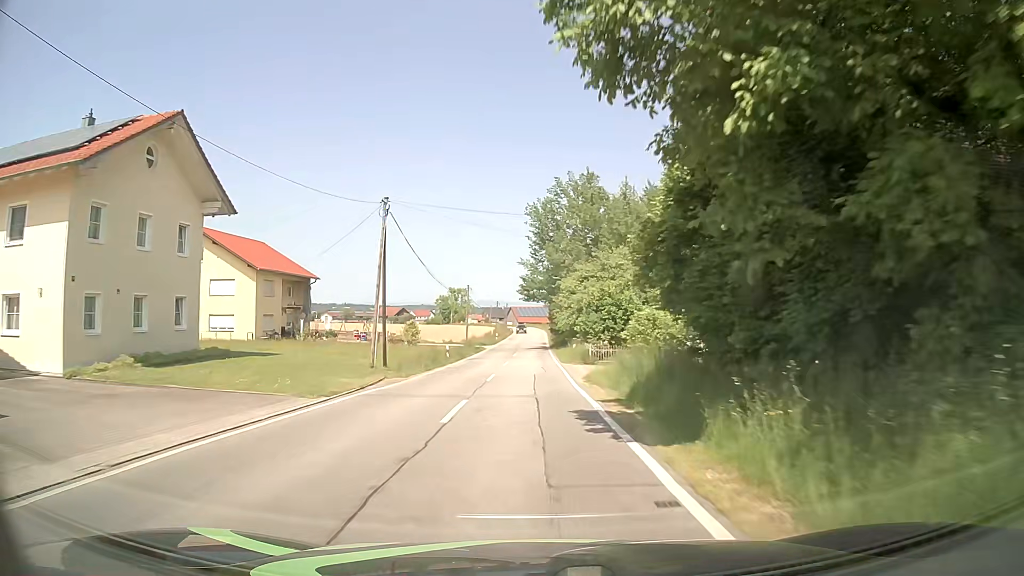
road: tertiary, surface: asphalt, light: Day
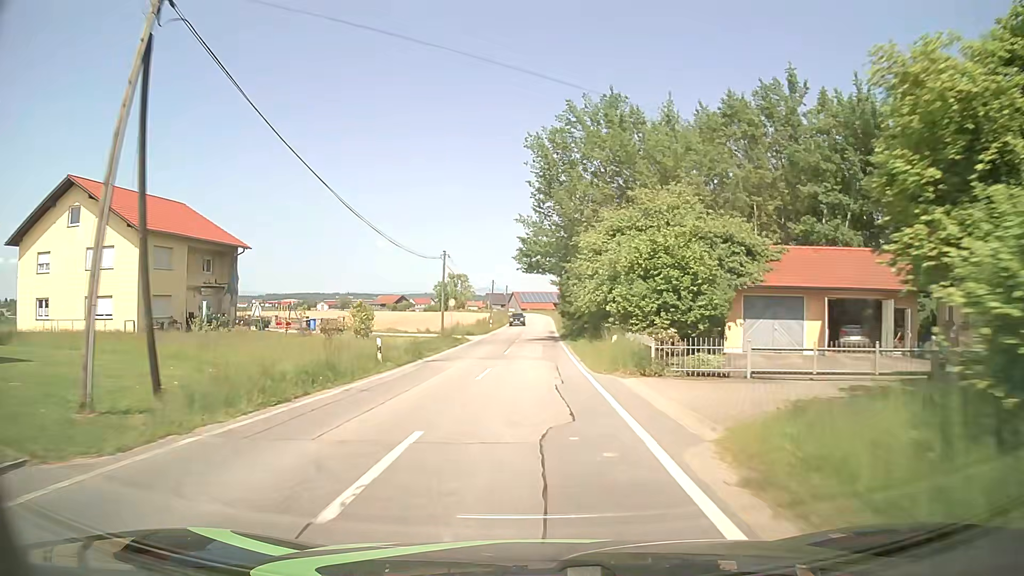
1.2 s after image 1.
(-0.2, +18.1) m; 0°
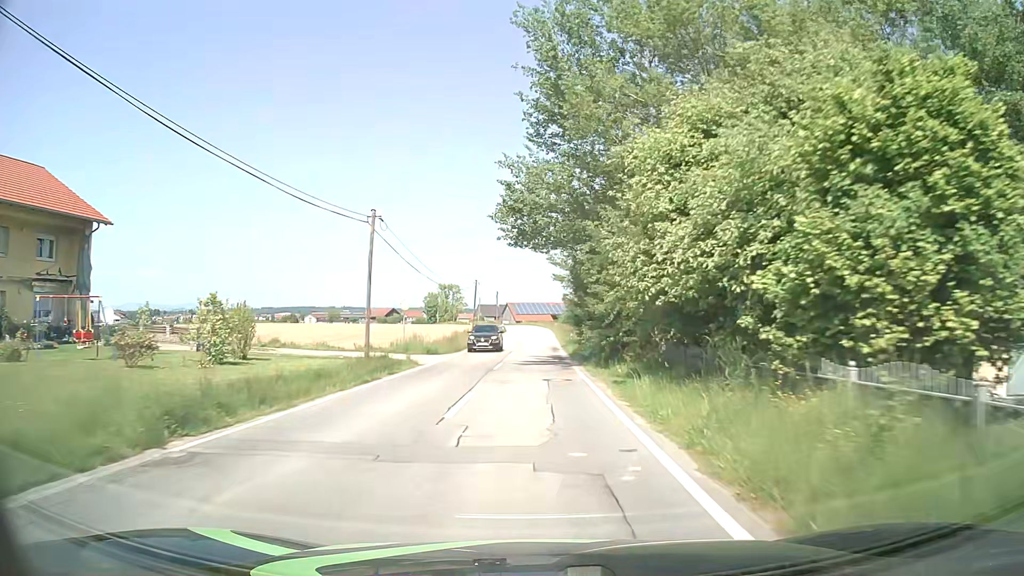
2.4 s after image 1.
(0.0, +18.5) m; +1°
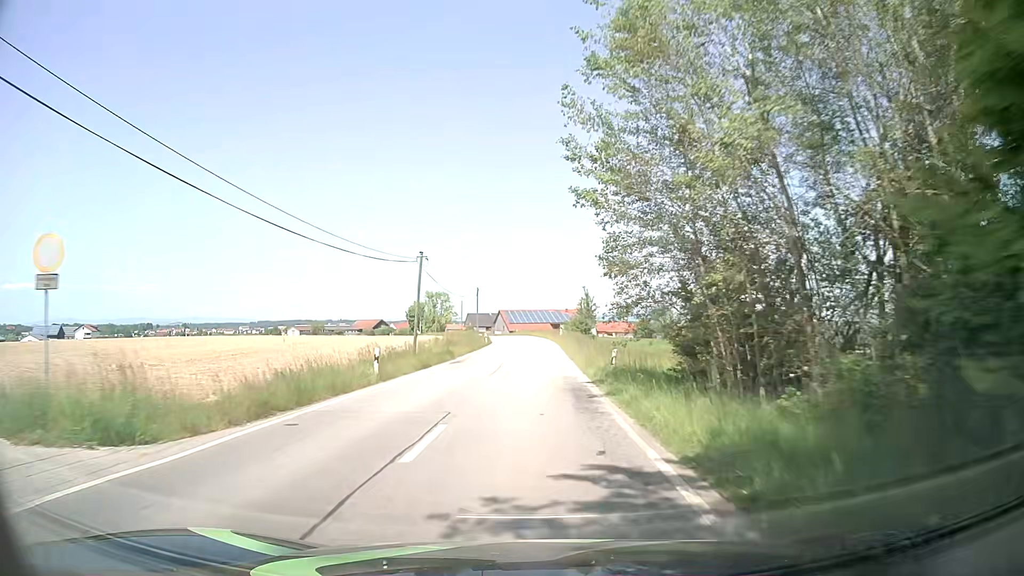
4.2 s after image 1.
(-0.2, +27.5) m; 0°
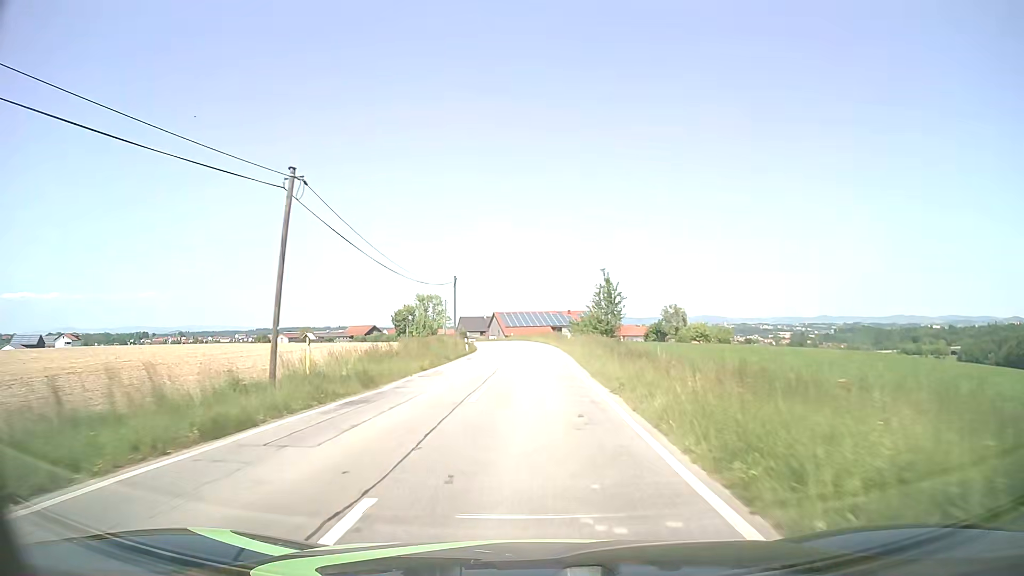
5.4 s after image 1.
(-0.1, +18.0) m; 0°
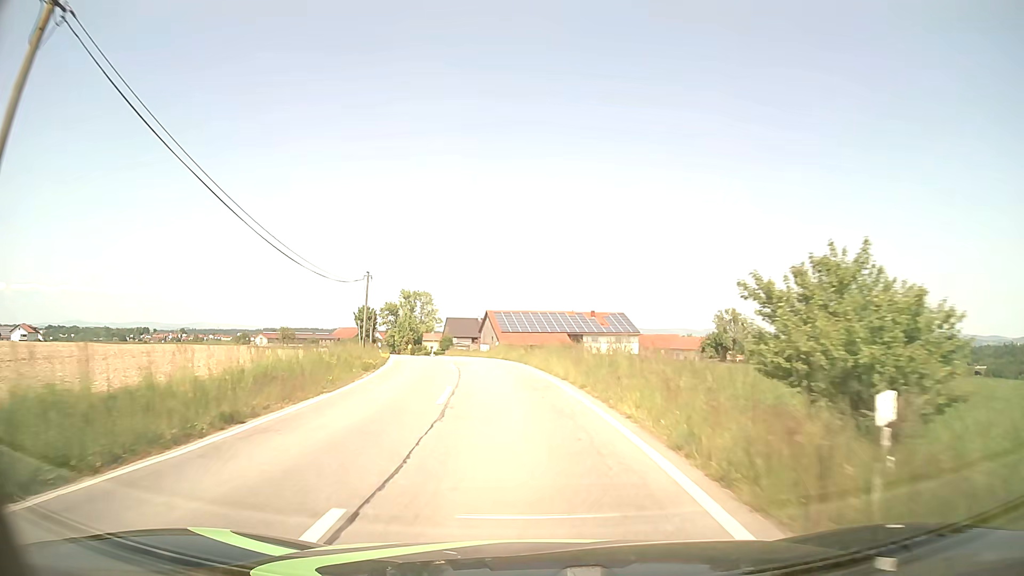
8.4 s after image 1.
(-0.2, +44.6) m; -1°
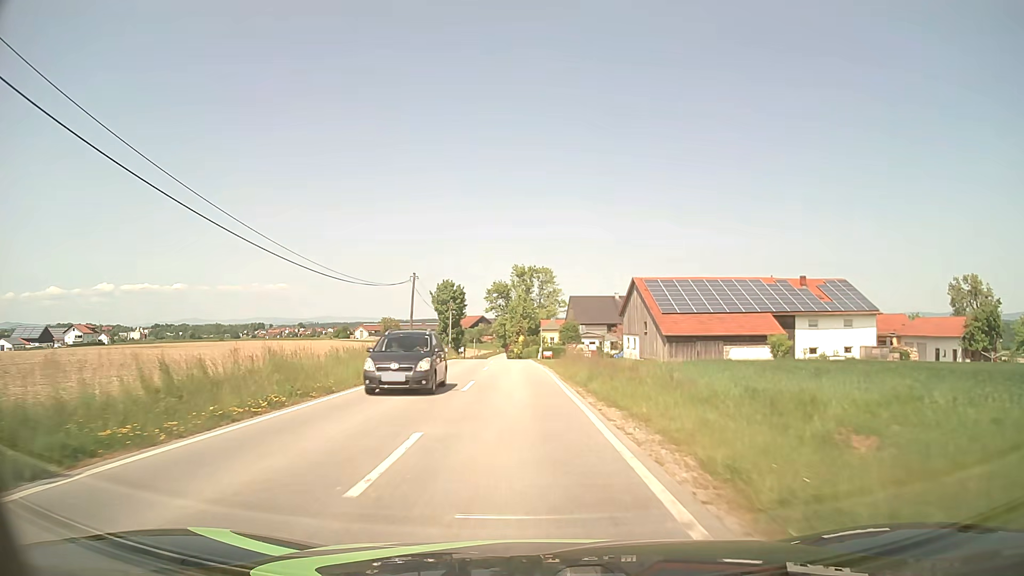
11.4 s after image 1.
(-4.6, +43.2) m; -11°
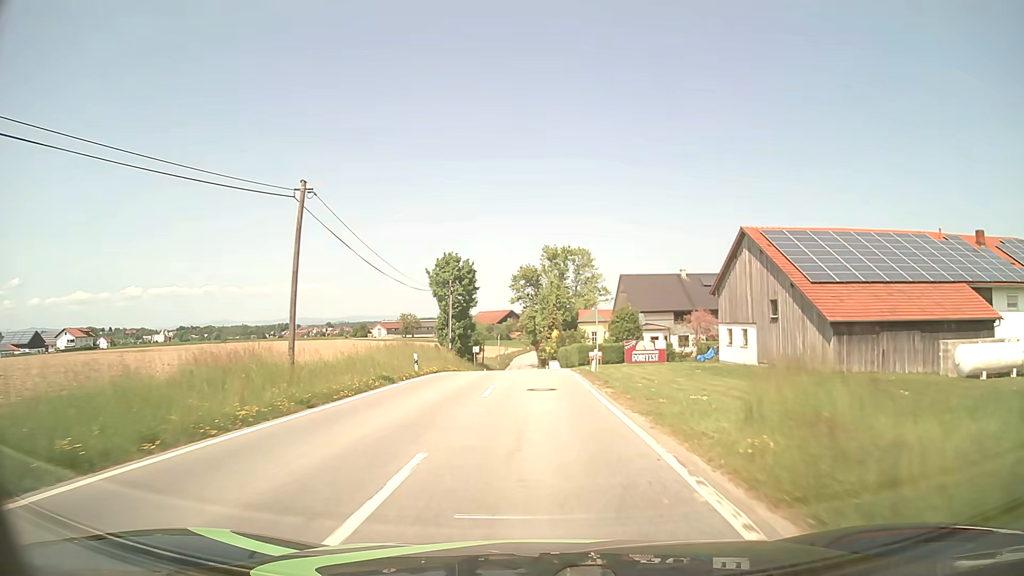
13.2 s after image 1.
(-0.7, +26.1) m; -3°
(0, +10) (0, +20) (0, +30) (0, +40) (-1, +50) (-1, +60) (-1, +70) (-2, +80) (-2, +90) (-2, +100) m
